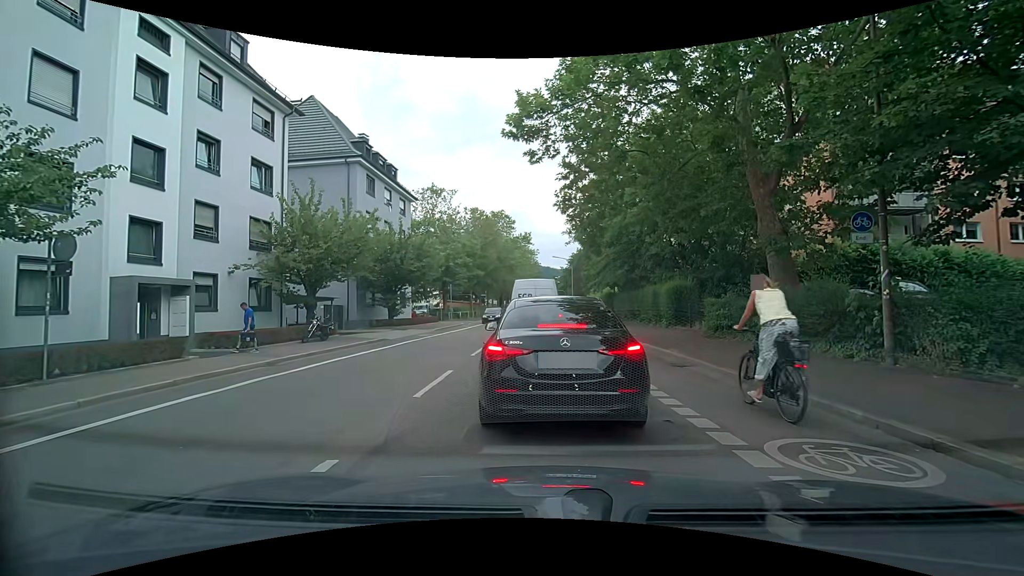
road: secondary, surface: asphalt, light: Day
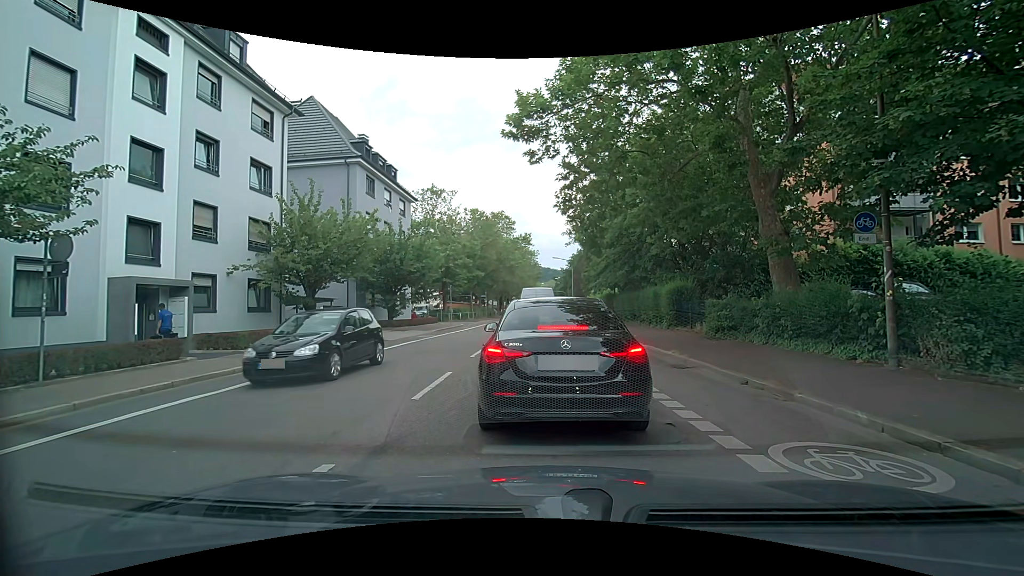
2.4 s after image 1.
(0.0, +0.2) m; 0°
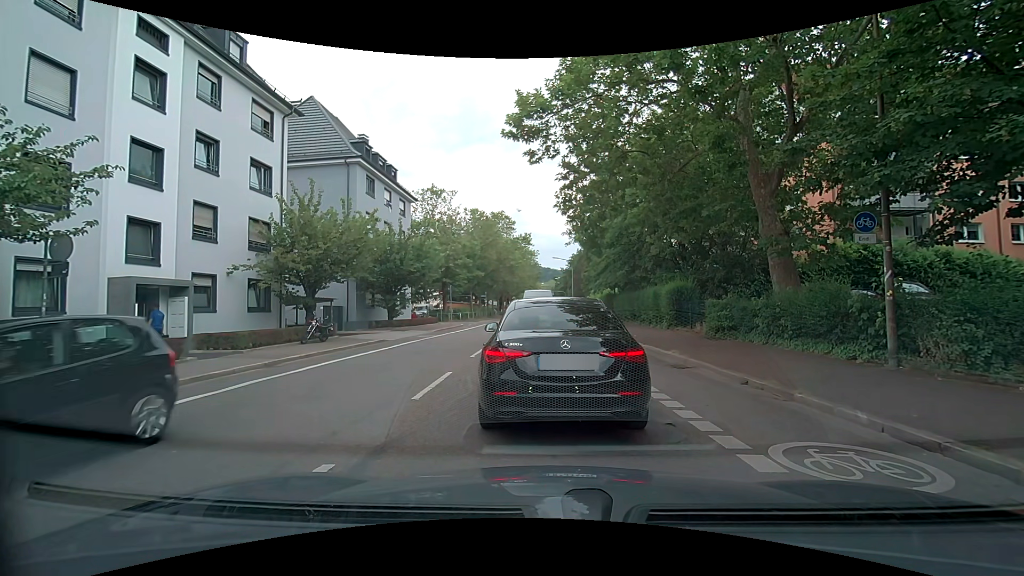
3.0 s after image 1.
(0.0, 0.0) m; 0°
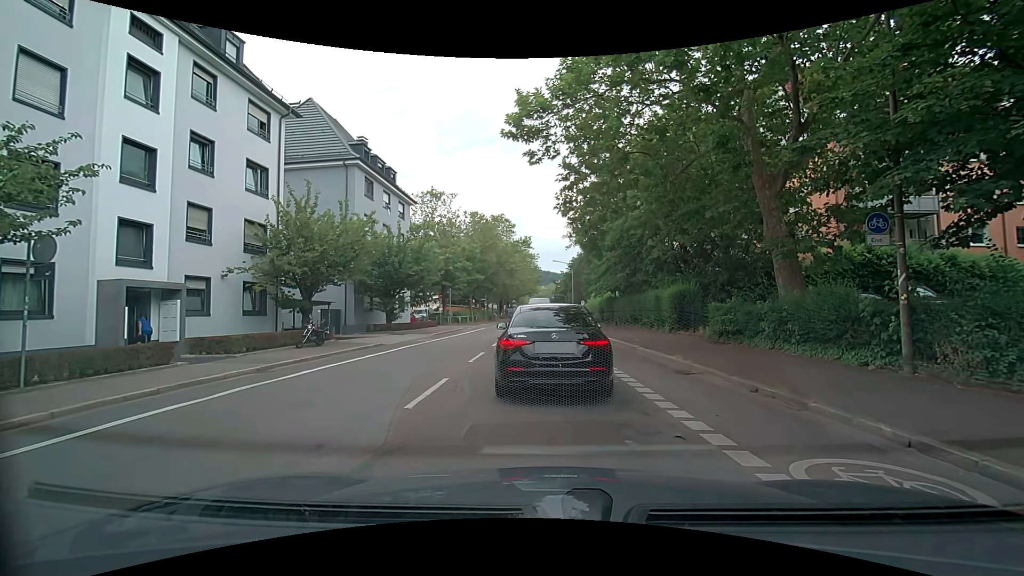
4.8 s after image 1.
(0.0, +0.4) m; 0°
